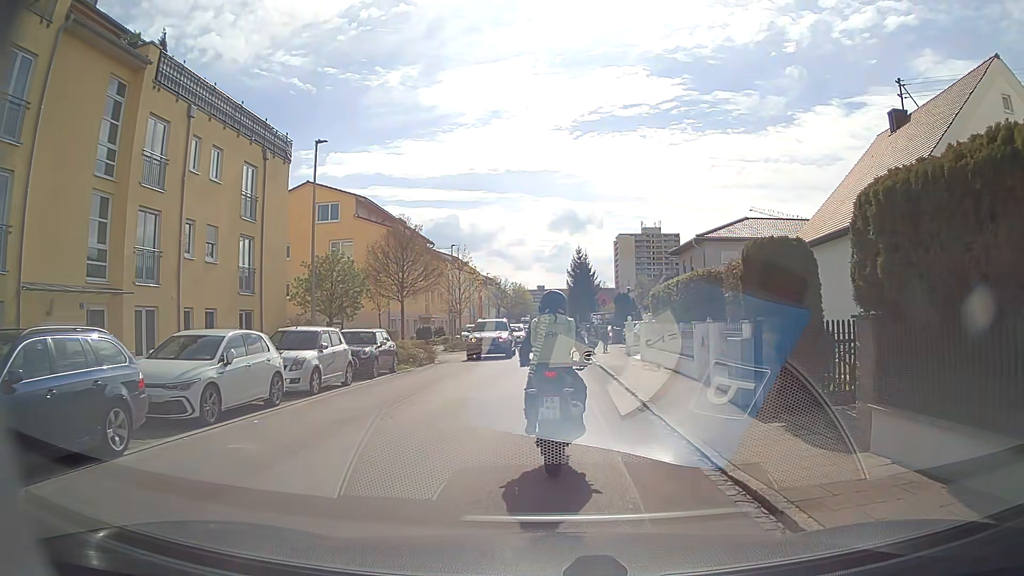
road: residential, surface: asphalt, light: Day
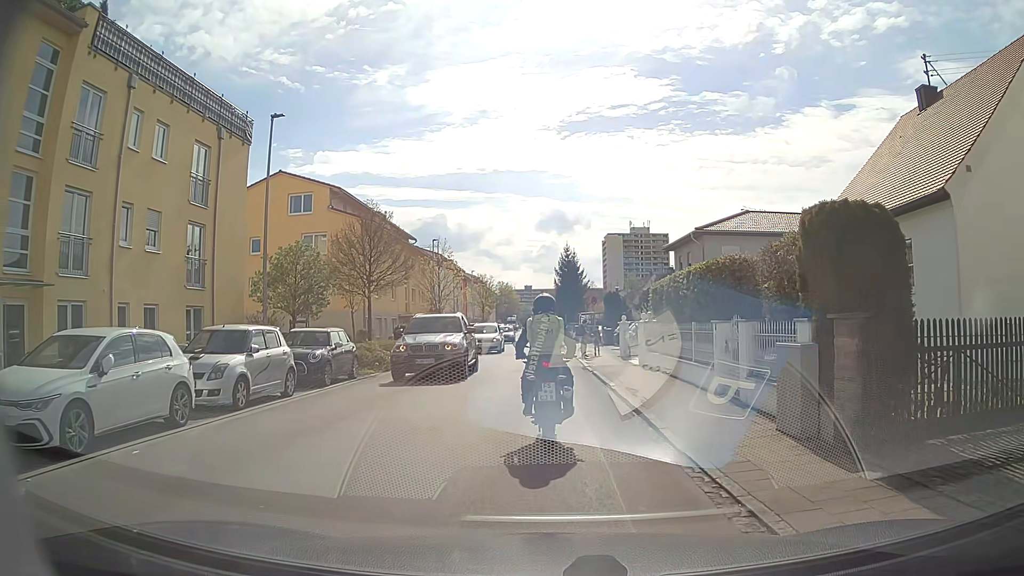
(+0.1, +3.2) m; +4°
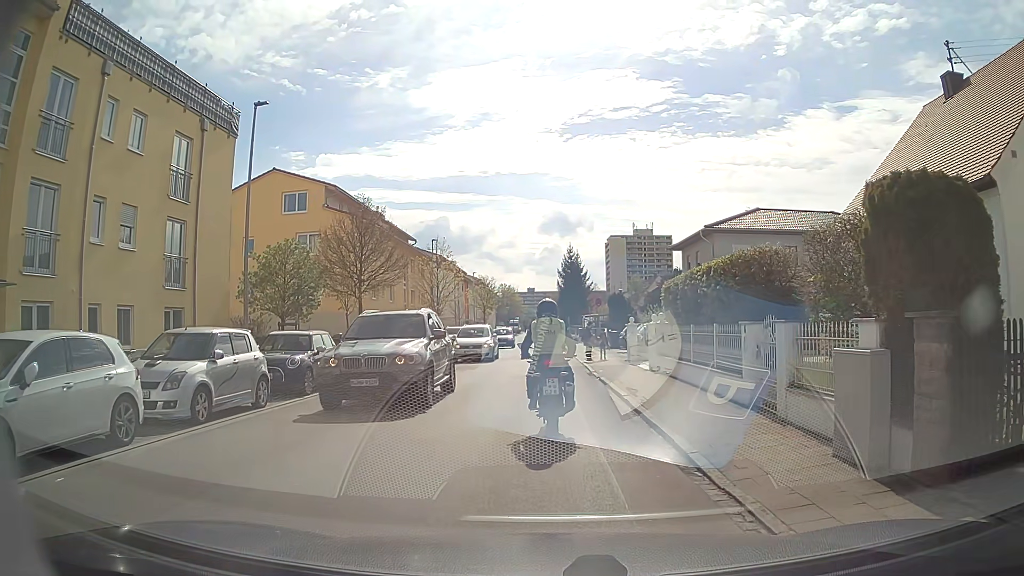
(0.0, +1.6) m; 0°
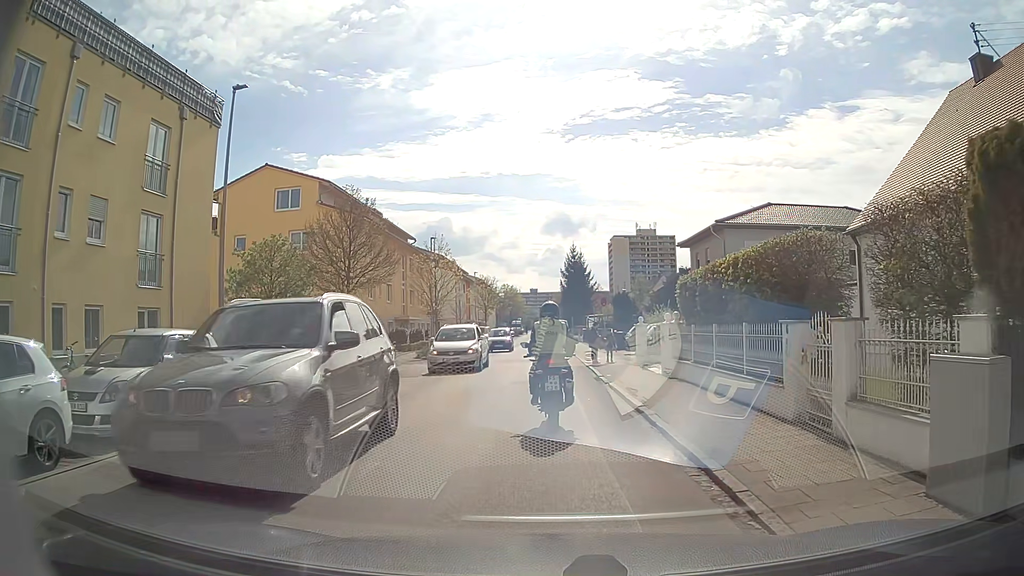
(-0.1, +1.8) m; -2°
